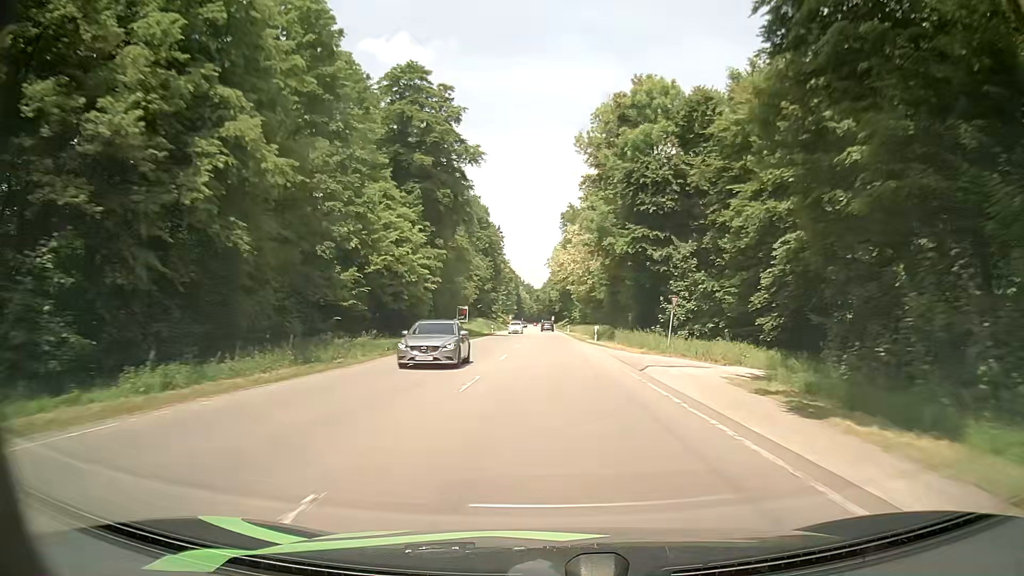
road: secondary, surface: asphalt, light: Day
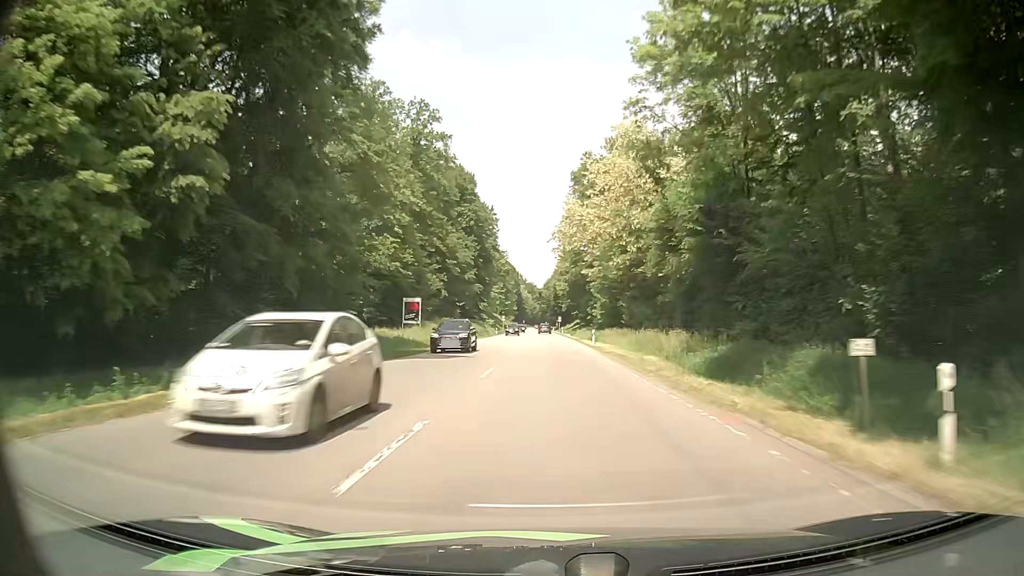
(+0.4, +43.9) m; 0°
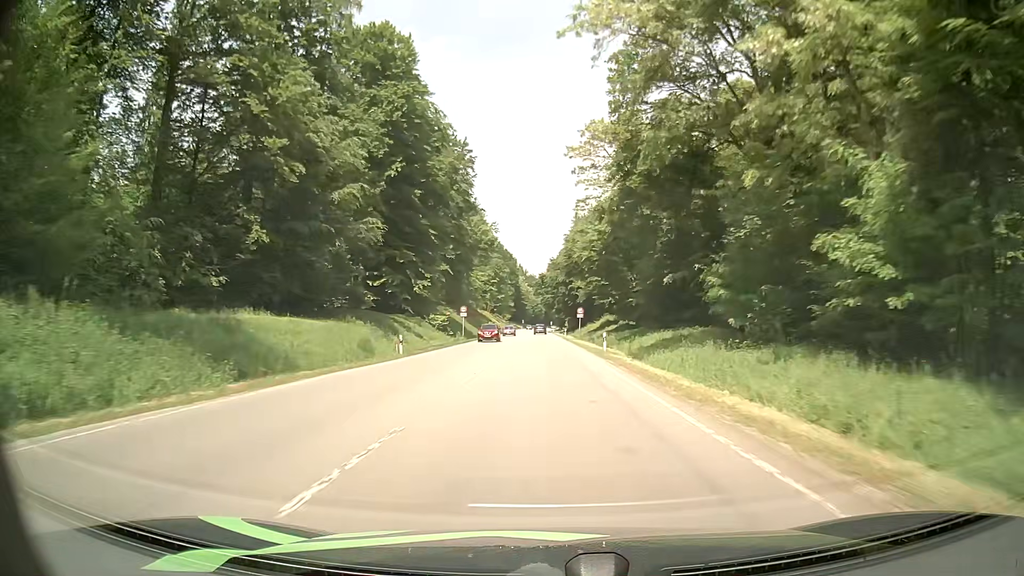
(-0.1, +71.3) m; -1°
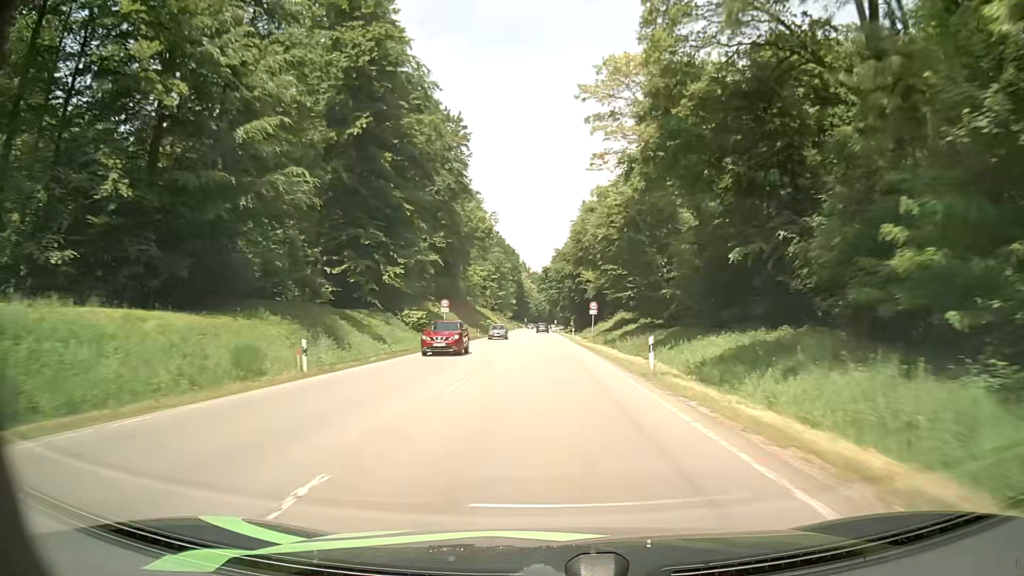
(0.0, +14.3) m; 0°
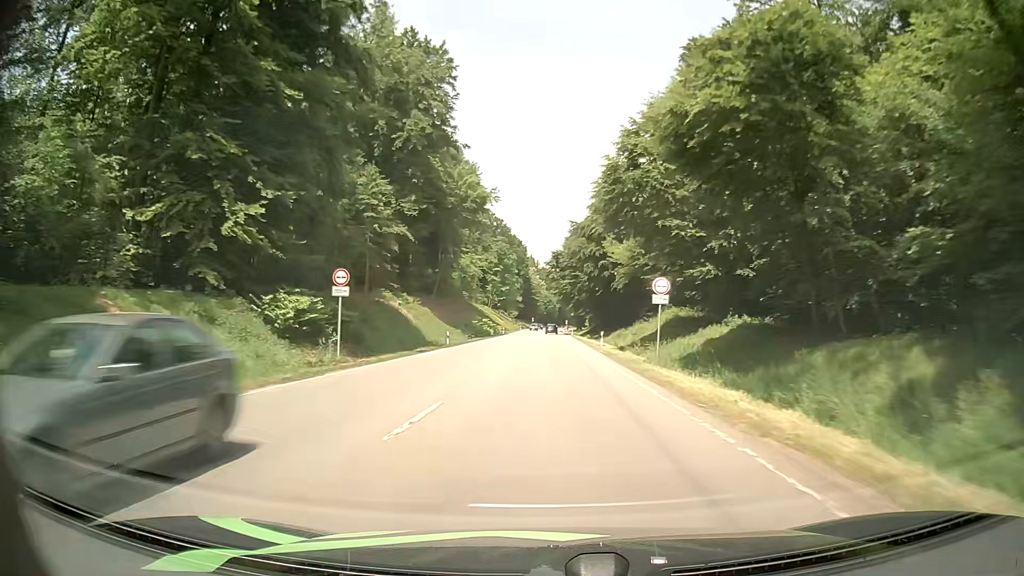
(0.0, +28.5) m; 0°
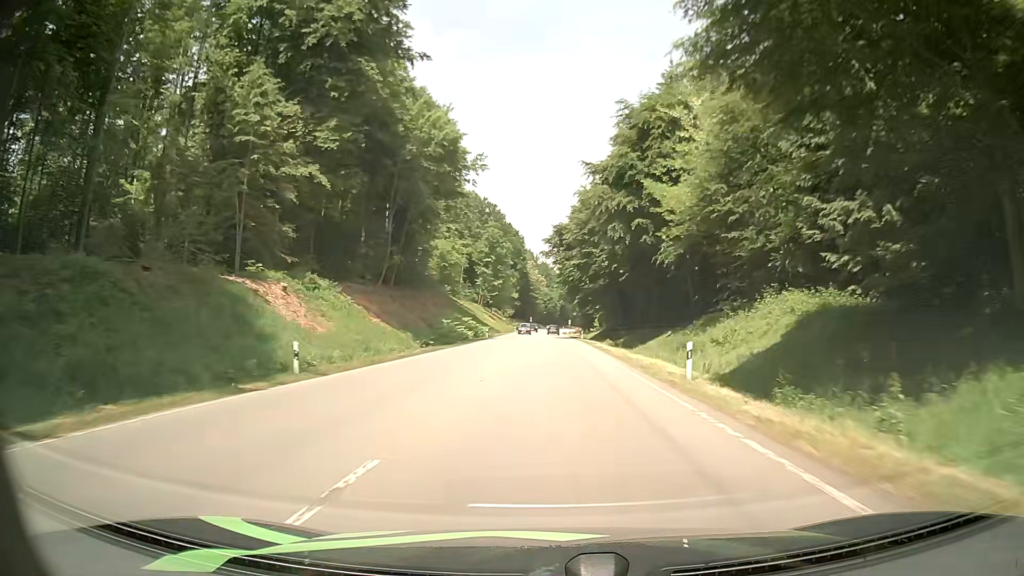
(-0.1, +28.0) m; 0°
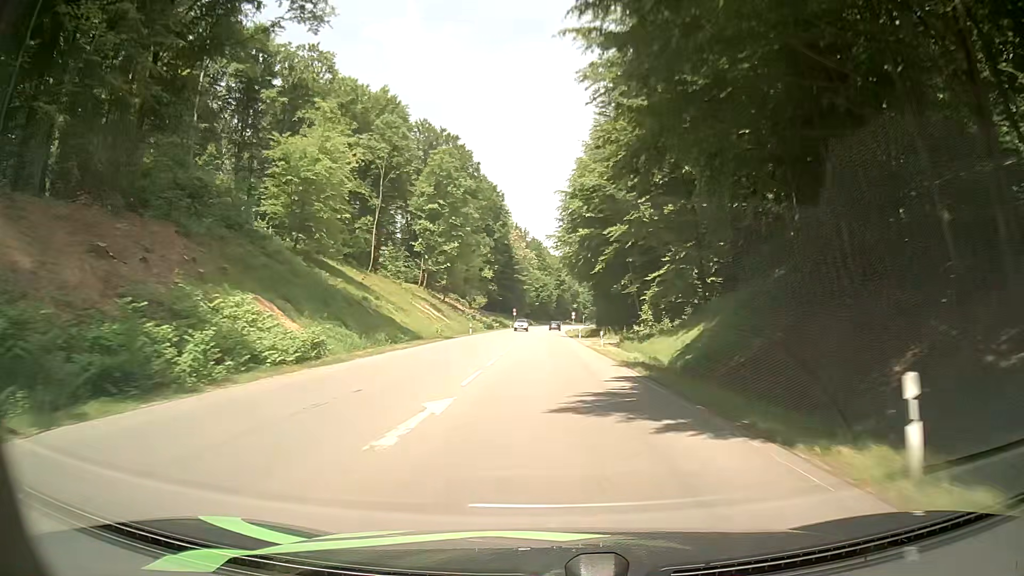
(-0.1, +67.7) m; 0°
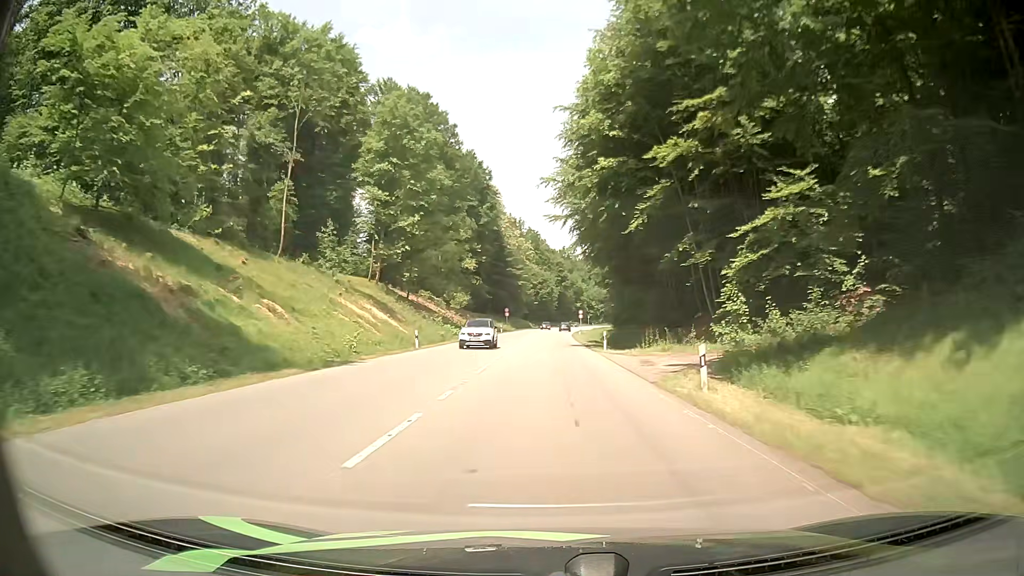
(+0.1, +26.0) m; +1°
(0, +10) (0, +20) (0, +30) (0, +40) (0, +50) (0, +60) (0, +70) (0, +80) (0, +90) (+1, +100) m
